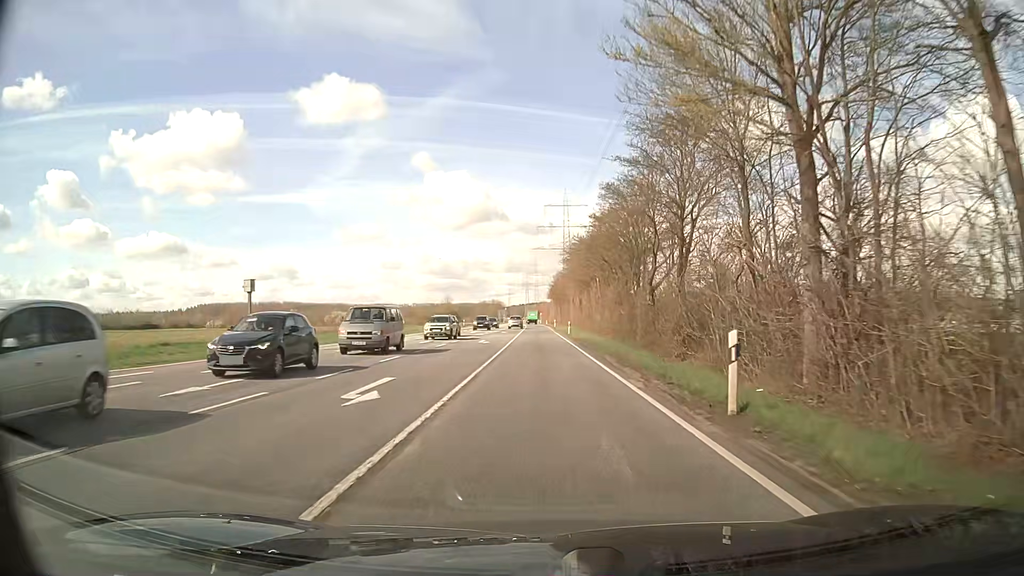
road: secondary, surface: asphalt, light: Day
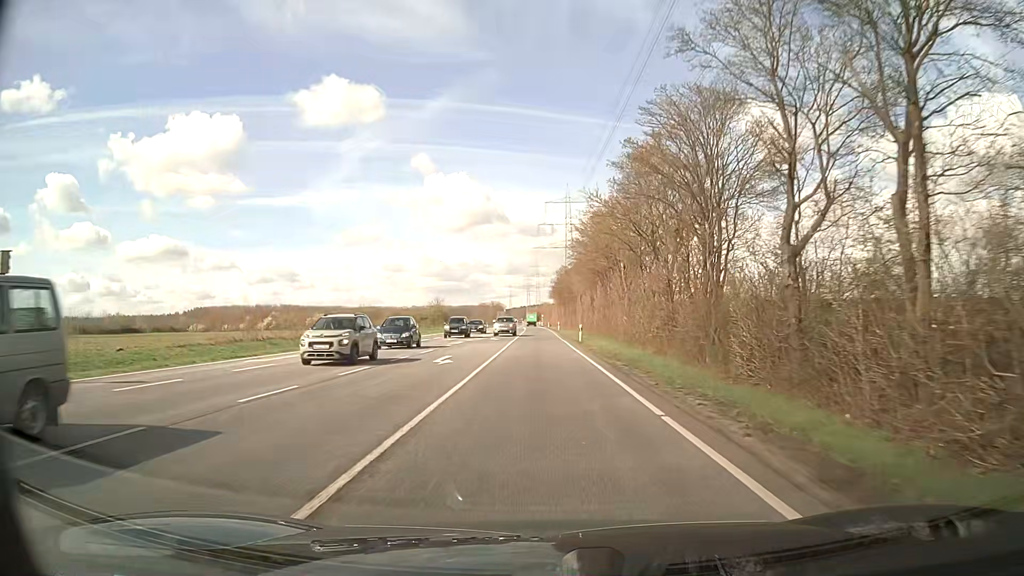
(-0.1, +16.4) m; 0°
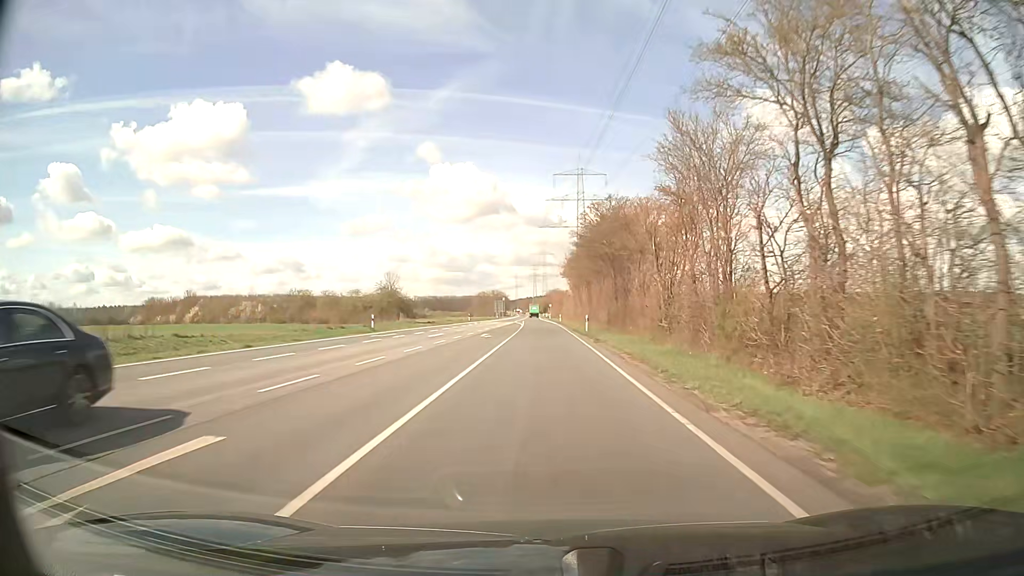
(-0.2, +48.1) m; -1°
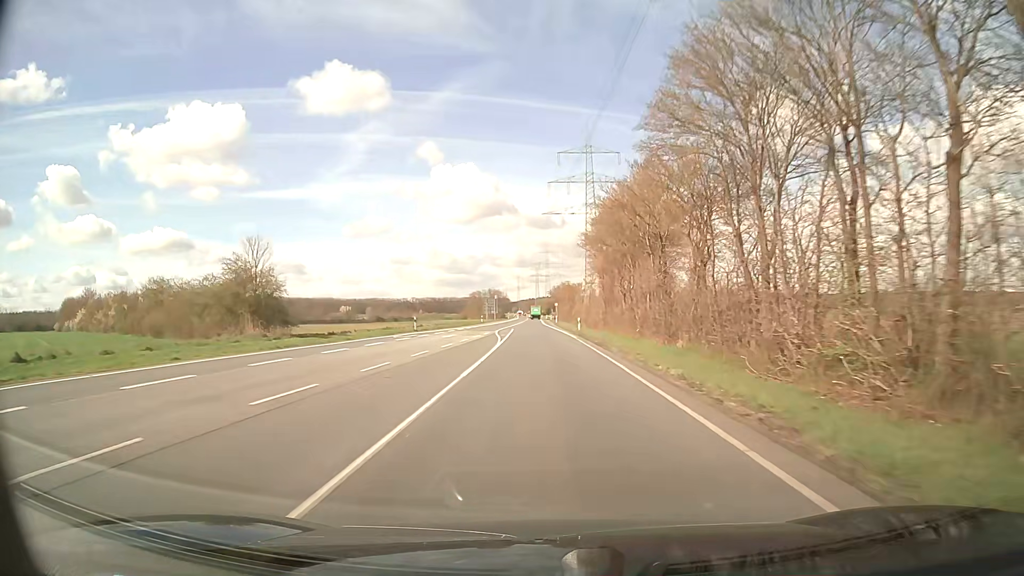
(0.0, +43.6) m; 0°
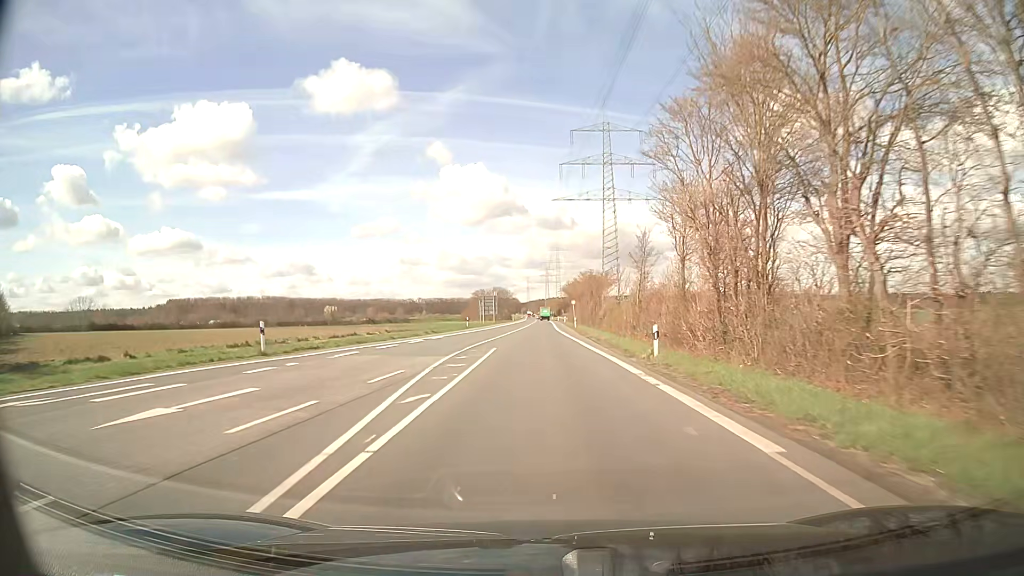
(-0.4, +32.2) m; -1°
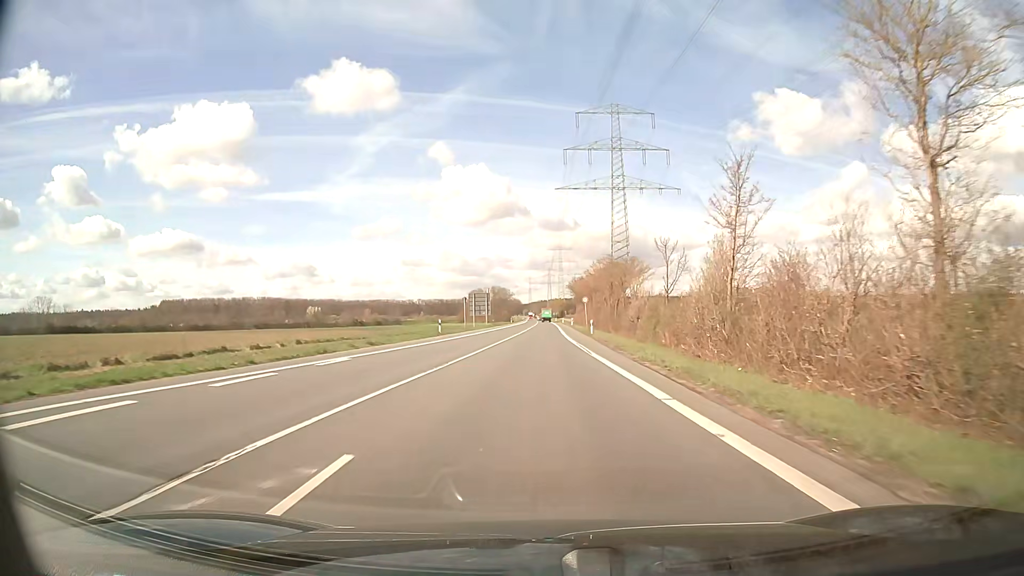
(0.0, +20.9) m; 0°
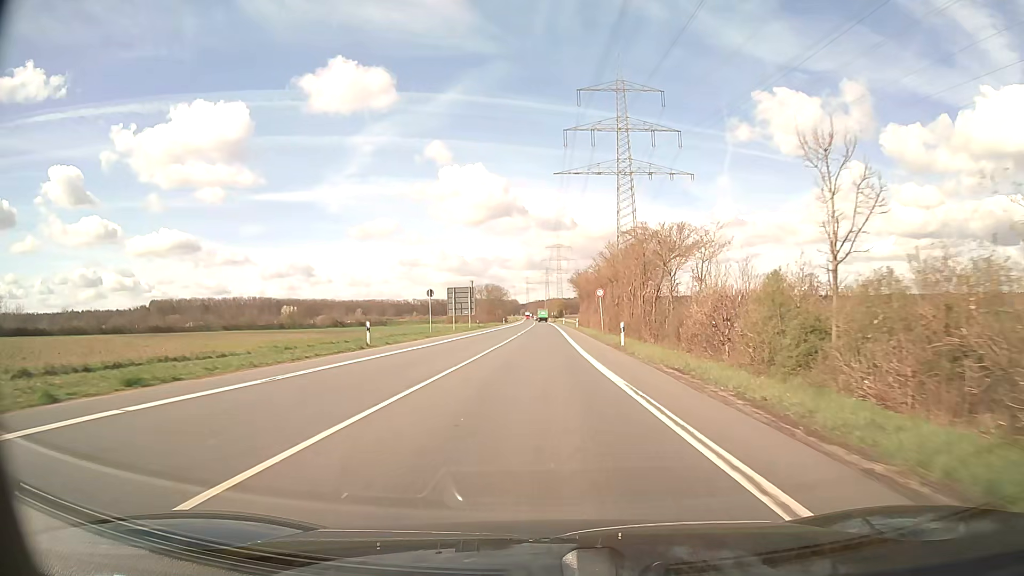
(+0.1, +20.9) m; 0°
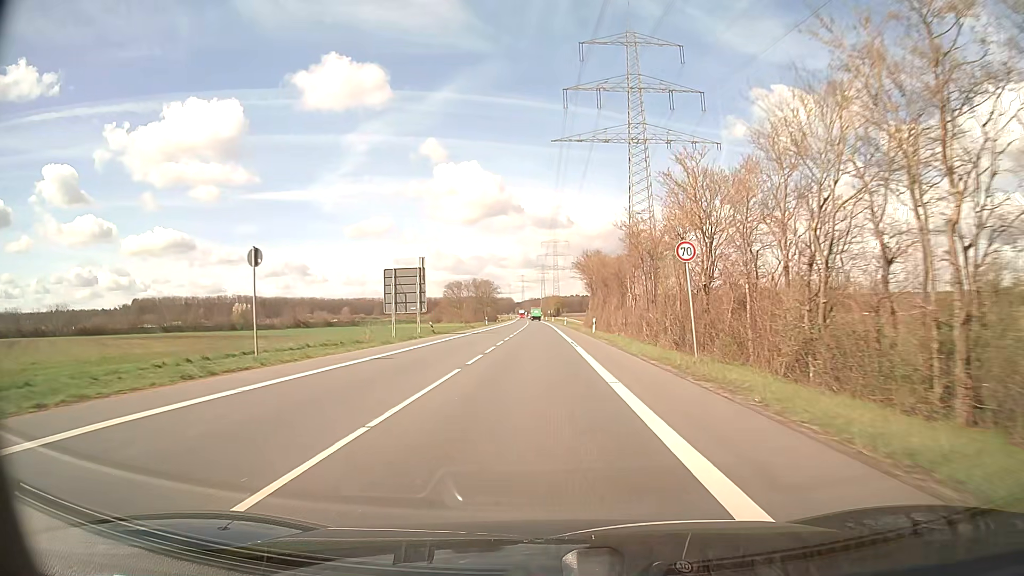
(+0.2, +31.5) m; 0°
(0, +10) (0, +20) (0, +30) (0, +40) (0, +50) (0, +60) (0, +70) (0, +80) (0, +90) (0, +100) m
